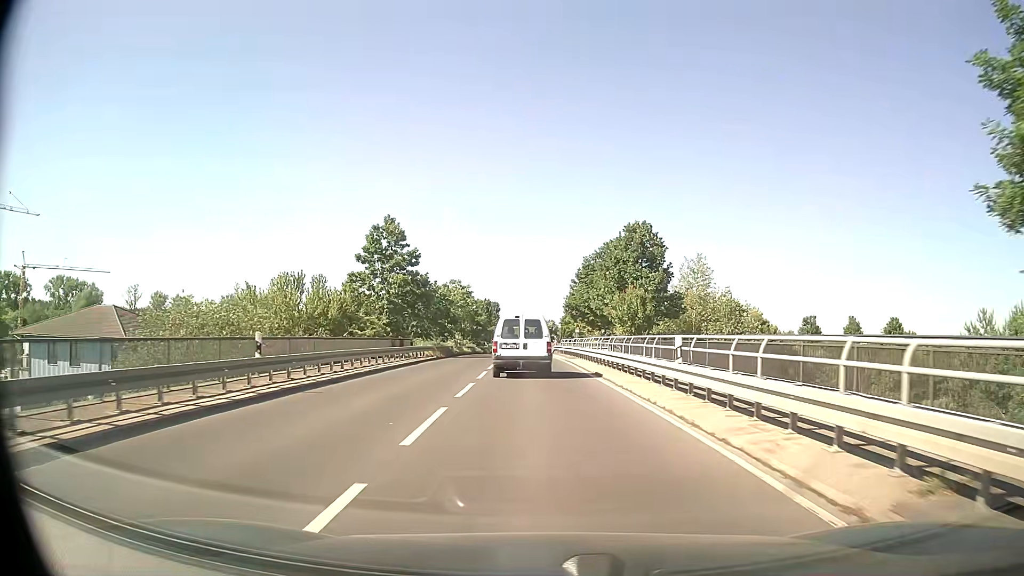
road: tertiary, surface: asphalt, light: Day
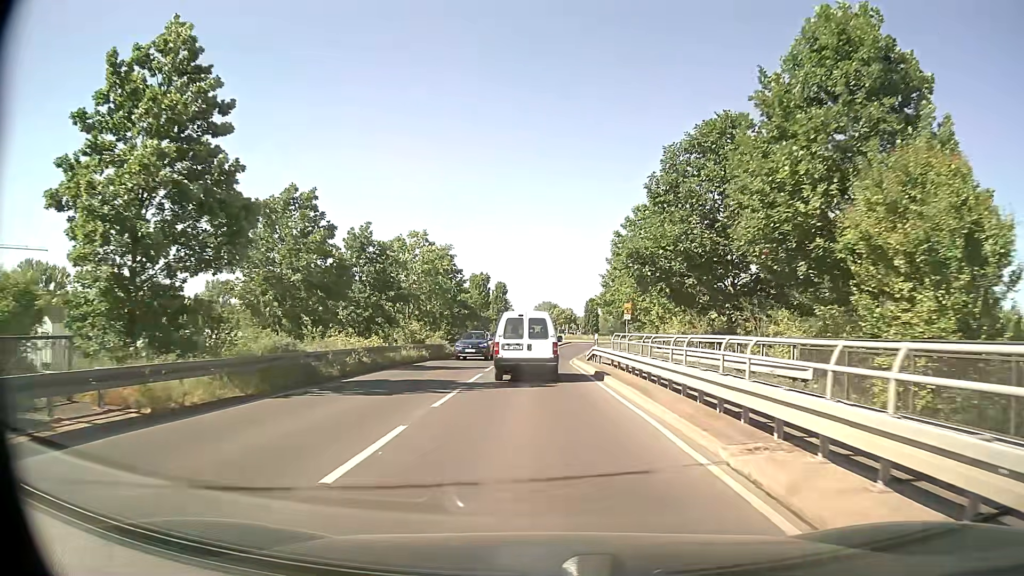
(-0.4, +32.3) m; -1°
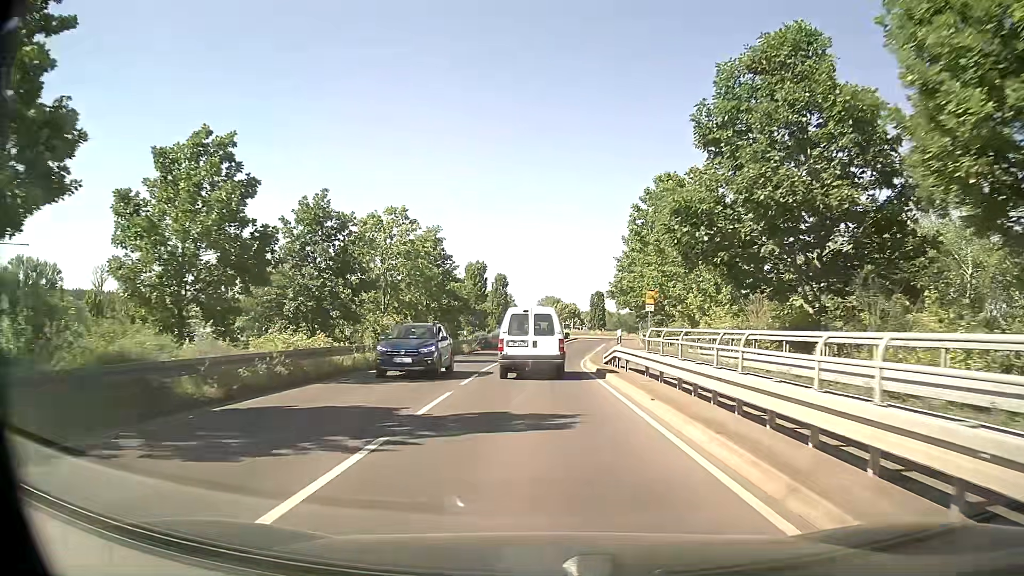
(0.0, +7.9) m; 0°
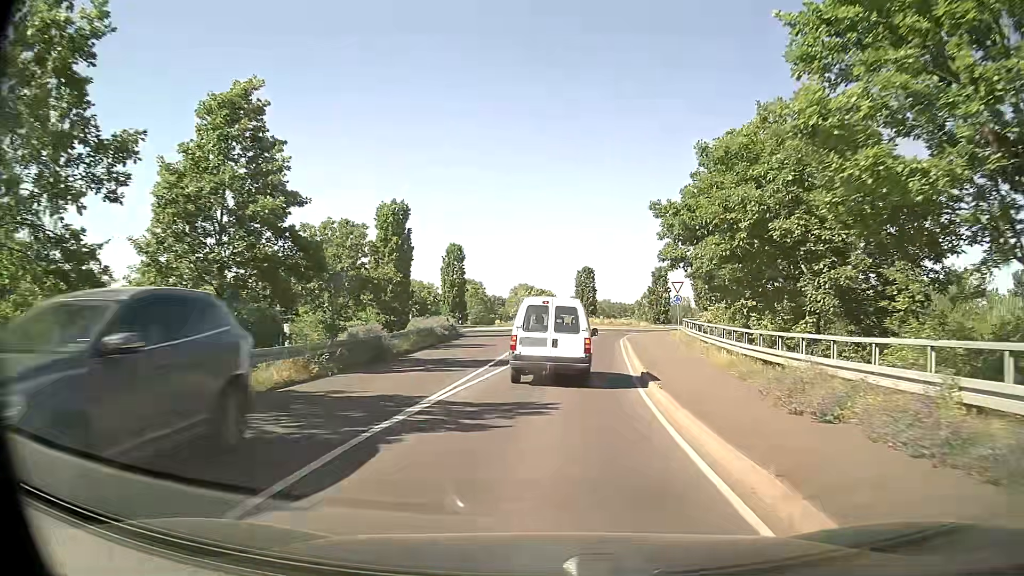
(+0.1, +29.6) m; +2°
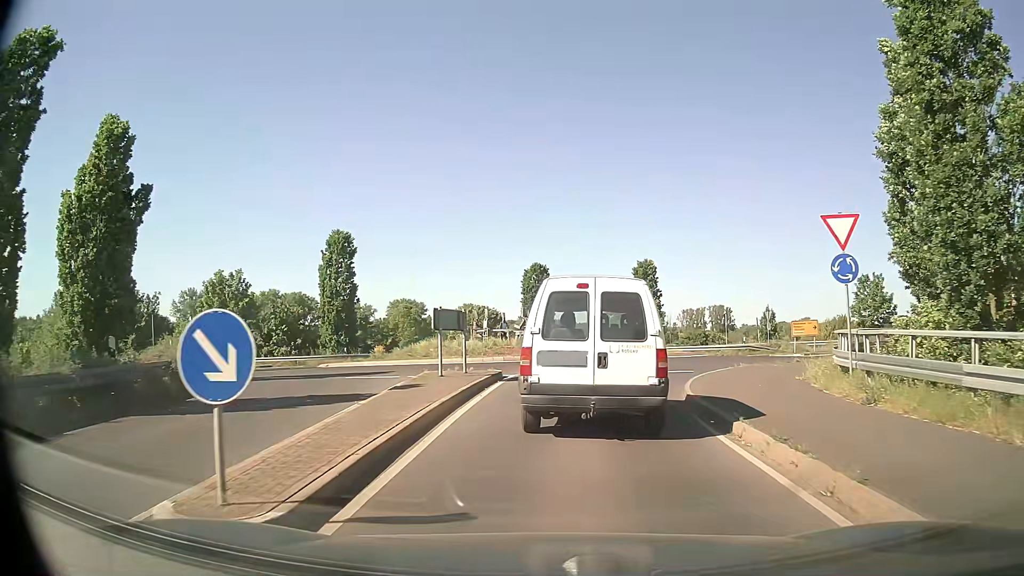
(+1.0, +28.3) m; +4°
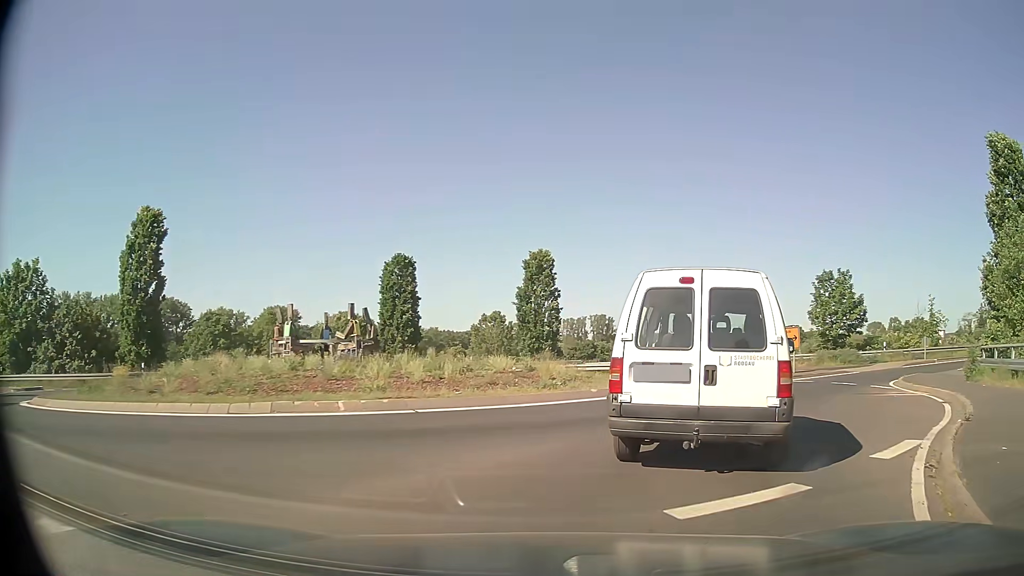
(+0.7, +14.3) m; +9°
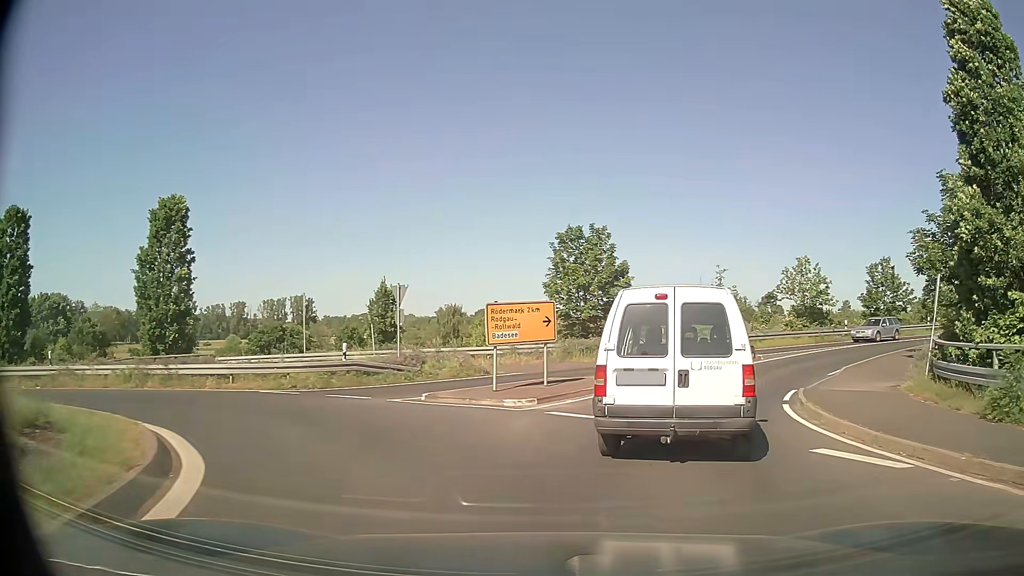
(+3.7, +14.4) m; +27°
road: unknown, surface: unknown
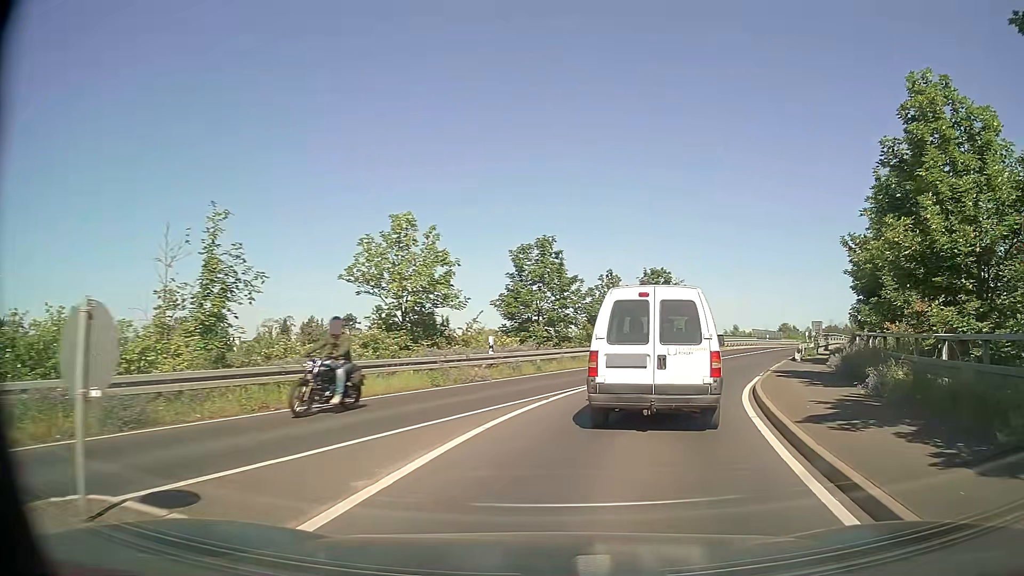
(+6.7, +21.8) m; +35°
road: secondary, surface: asphalt
(+1, +10) (+4, +20) (+7, +29) (+12, +38) (+16, +47) (+21, +56) (+26, +64) (+31, +73) (+36, +82) (+41, +90) m
